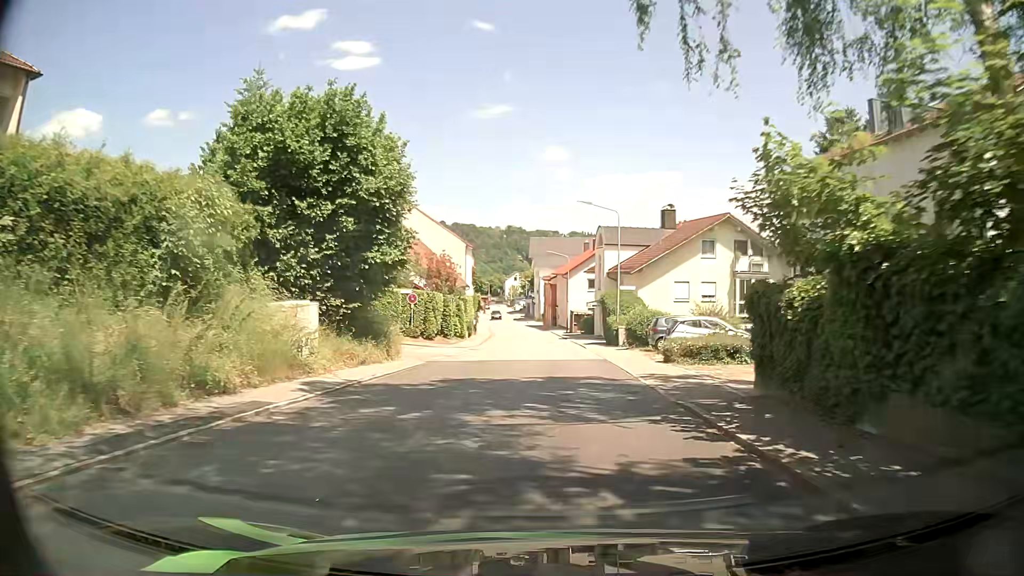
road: tertiary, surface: asphalt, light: Day
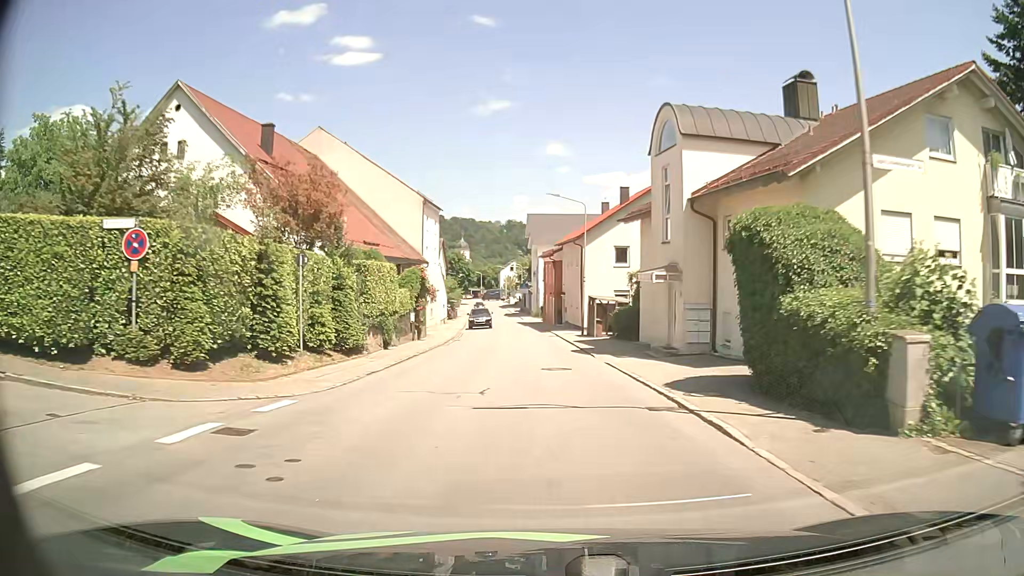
(0.0, +28.6) m; 0°
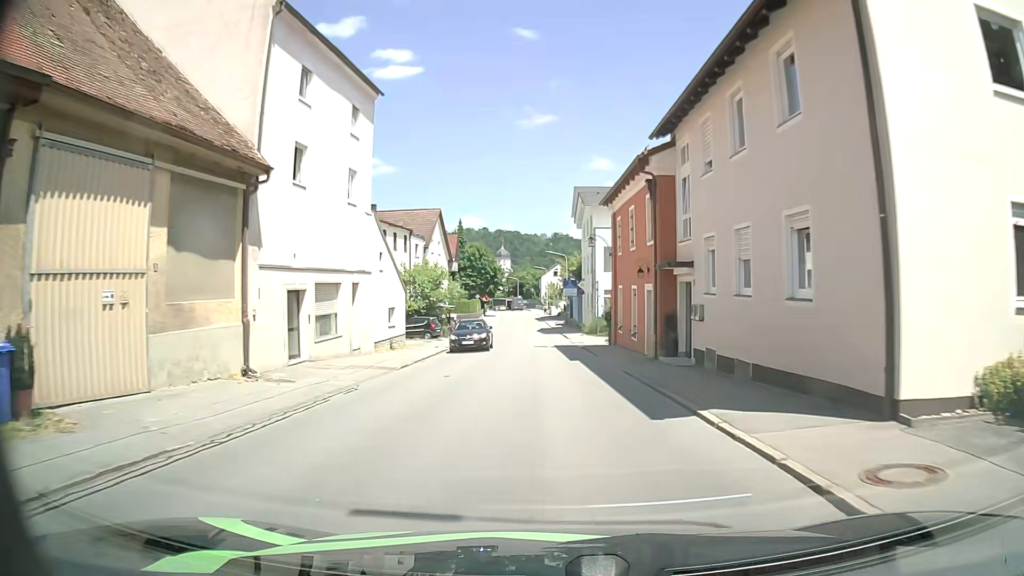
(-1.0, +36.8) m; -4°
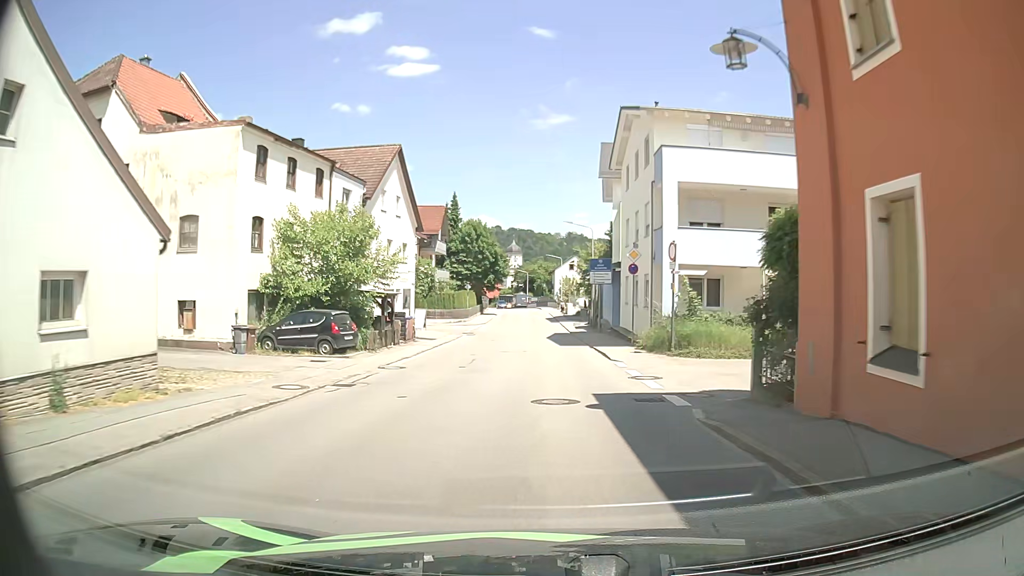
(-0.2, +22.4) m; 0°
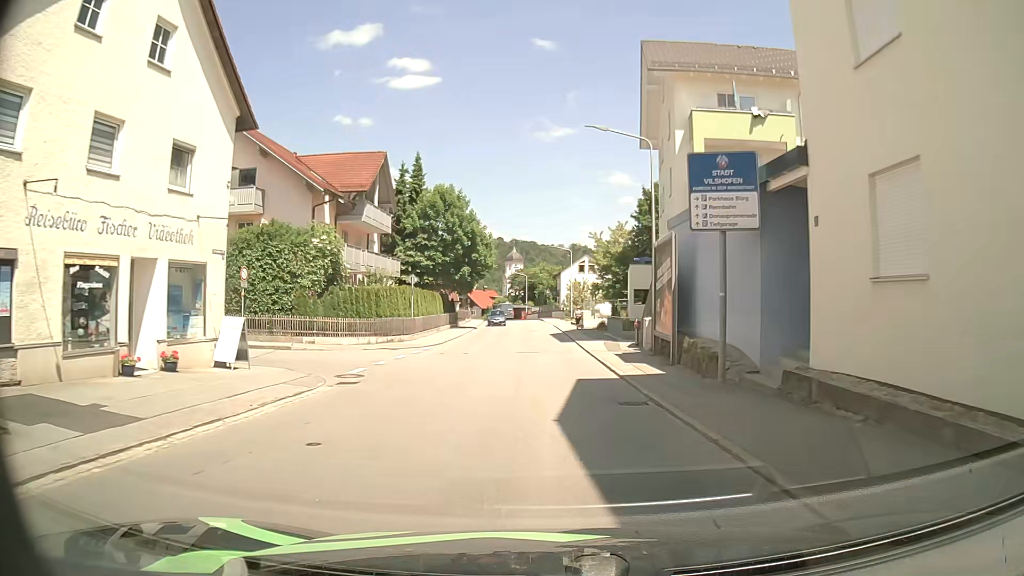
(-0.5, +27.1) m; -1°
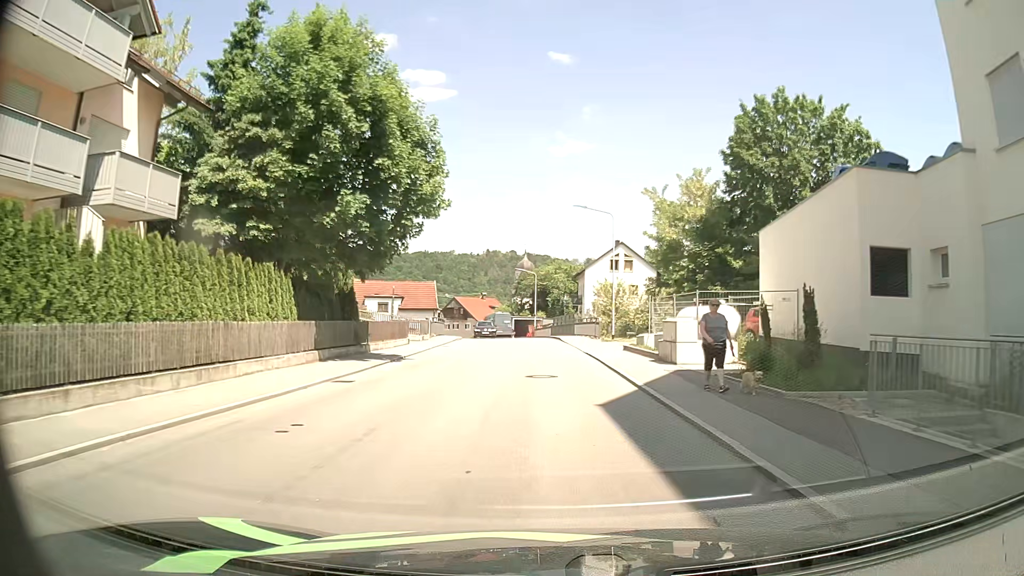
(-0.3, +32.6) m; -2°
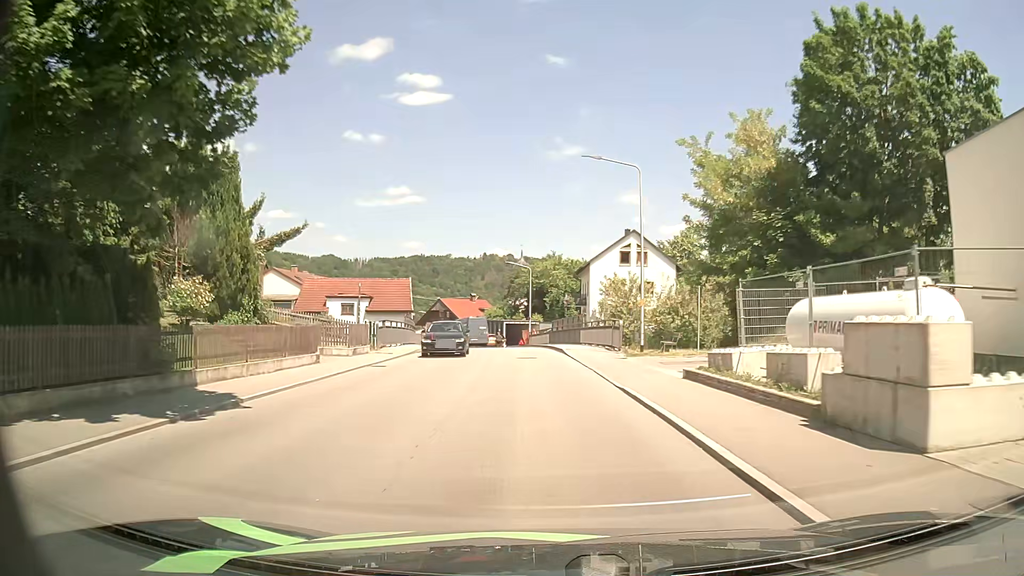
(+0.3, +13.0) m; +2°
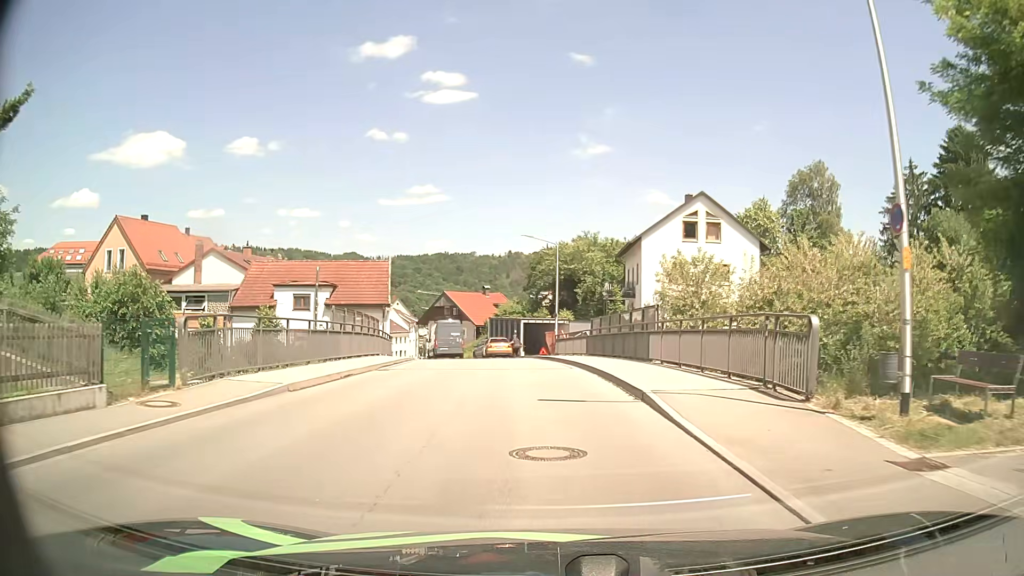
(-0.7, +18.5) m; -3°
(0, +10) (-1, +20) (-2, +30) (-4, +40) (-7, +49) (-9, +59) (-12, +69) (-15, +78) (-18, +88) (-19, +98) m
